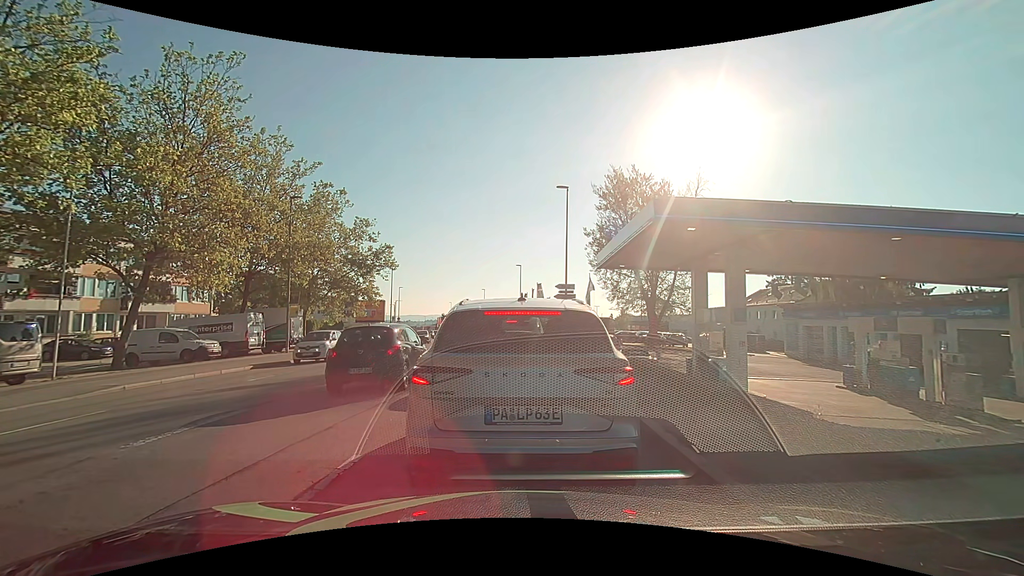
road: tertiary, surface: asphalt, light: Day
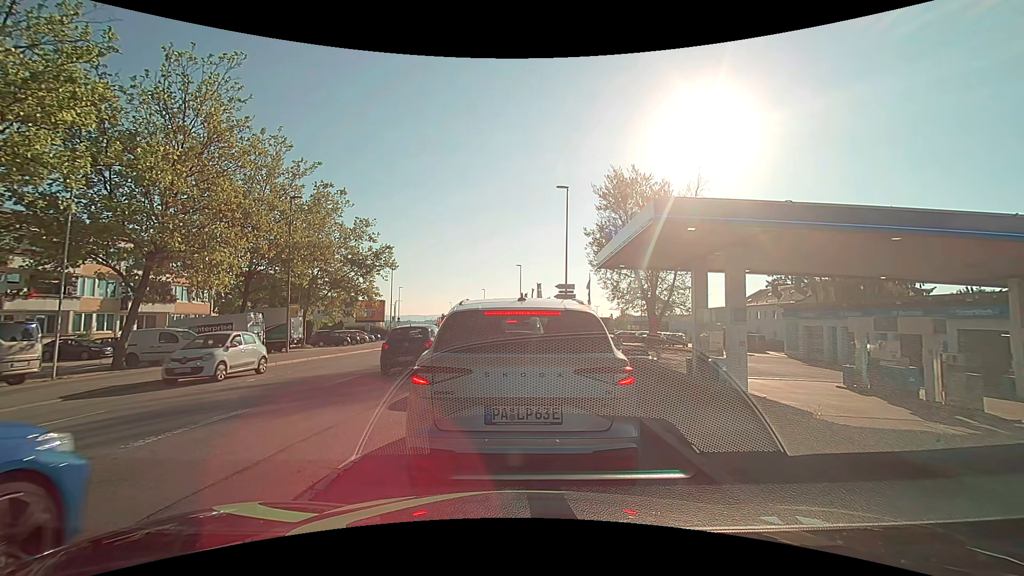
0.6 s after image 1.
(0.0, 0.0) m; 0°
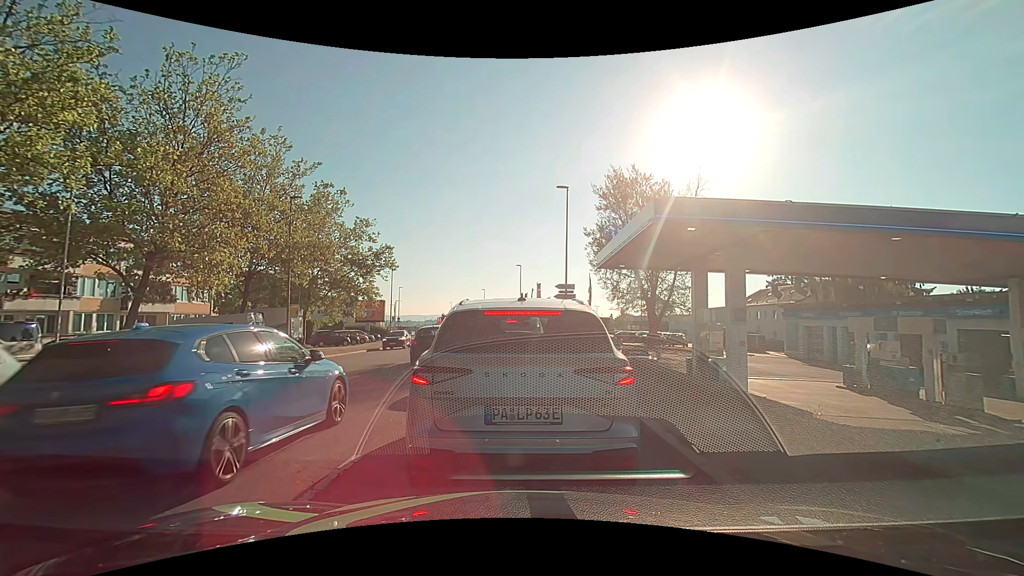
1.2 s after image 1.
(0.0, 0.0) m; 0°
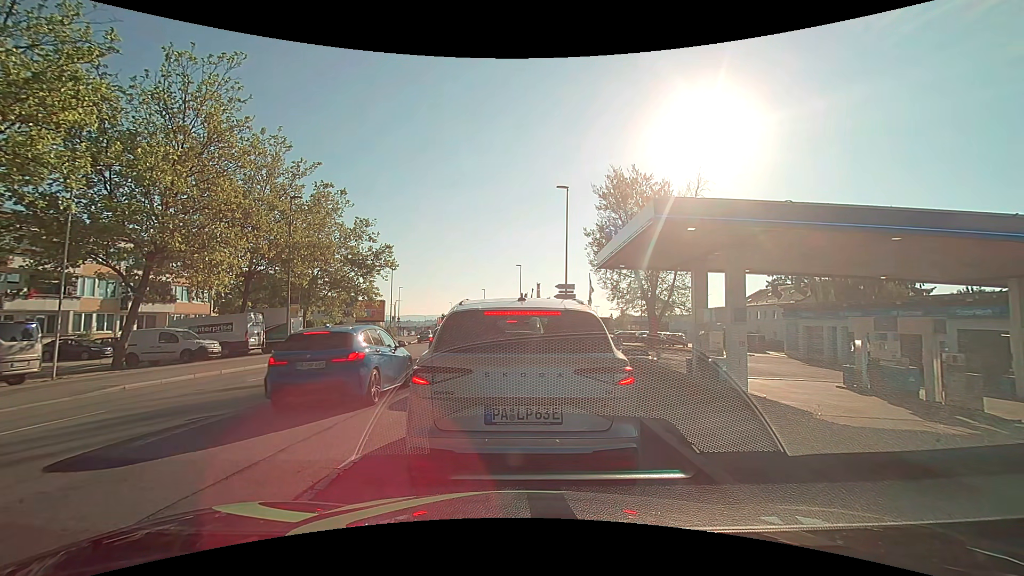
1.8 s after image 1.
(0.0, 0.0) m; 0°
